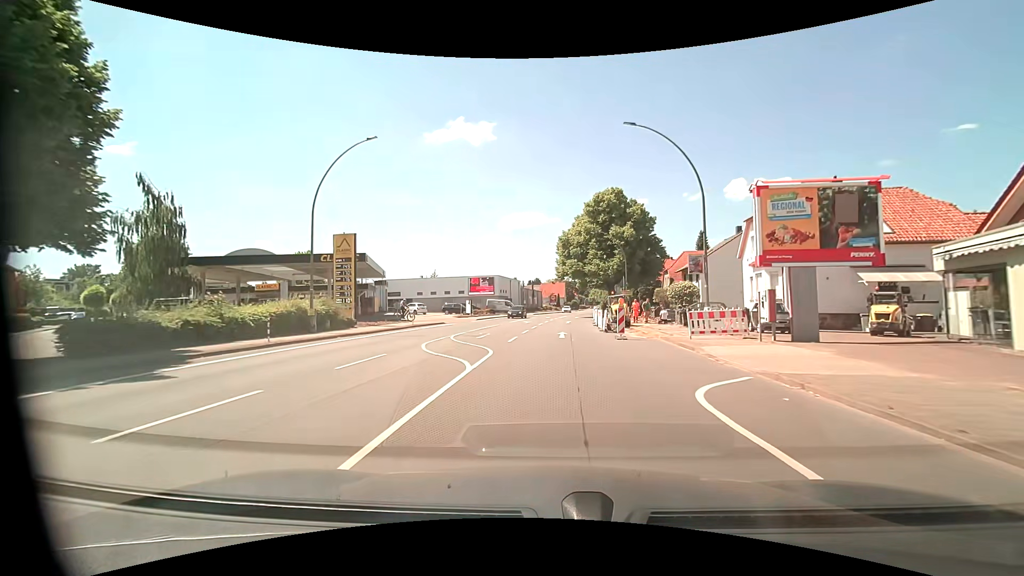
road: primary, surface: asphalt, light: Day
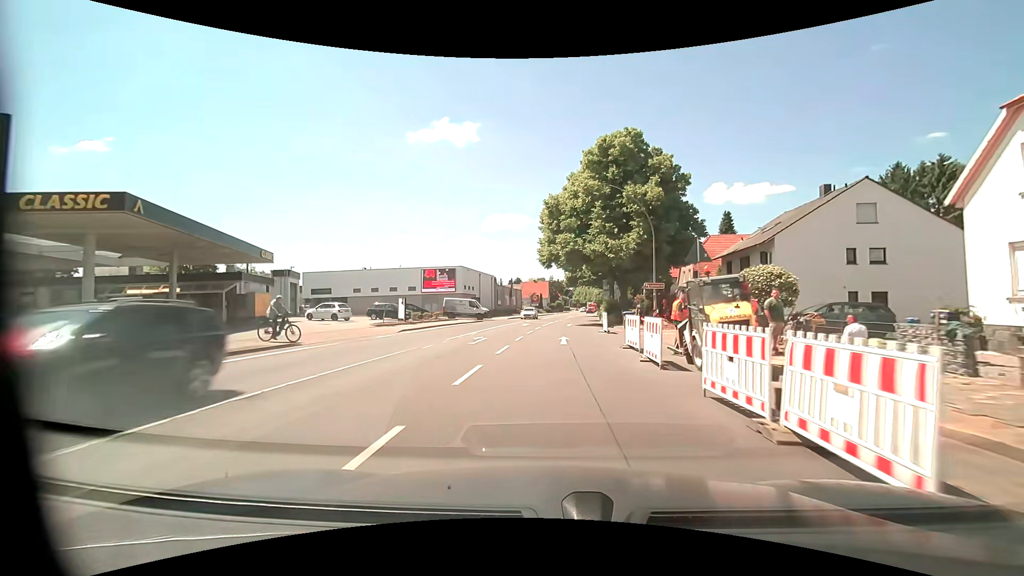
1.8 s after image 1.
(+0.3, +22.1) m; +2°
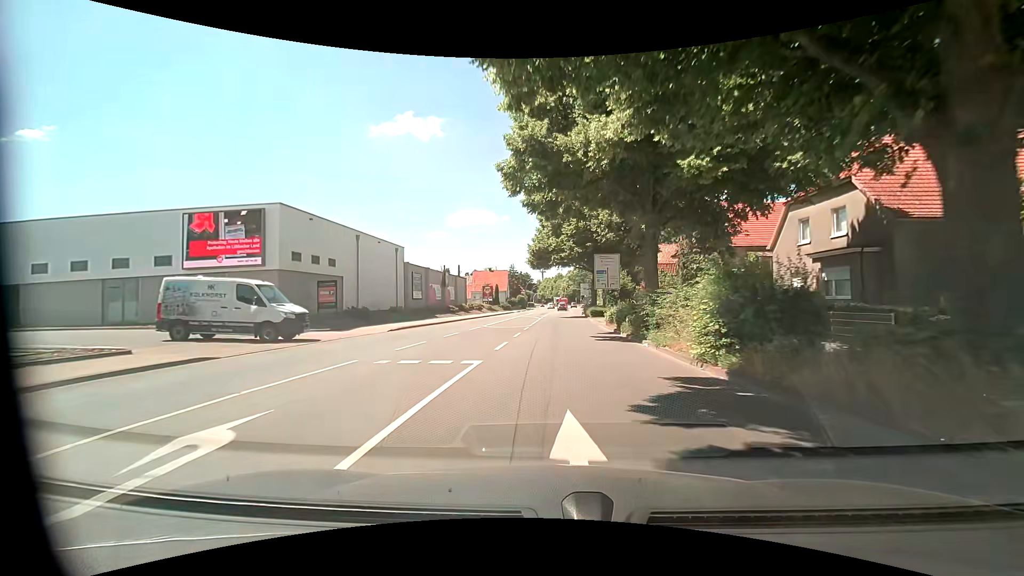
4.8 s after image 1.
(+1.4, +37.4) m; +4°
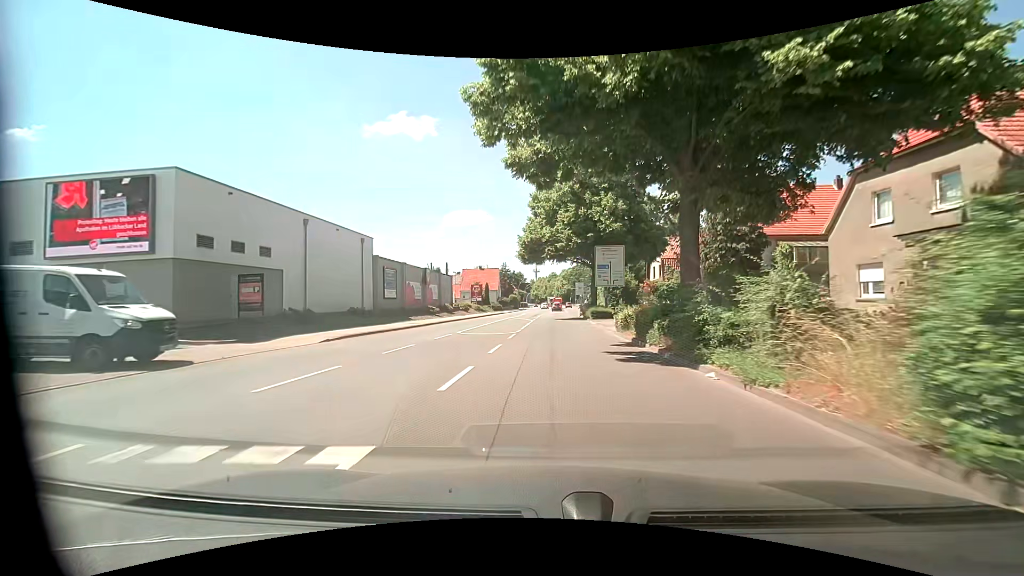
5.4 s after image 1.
(+0.1, +7.0) m; +1°
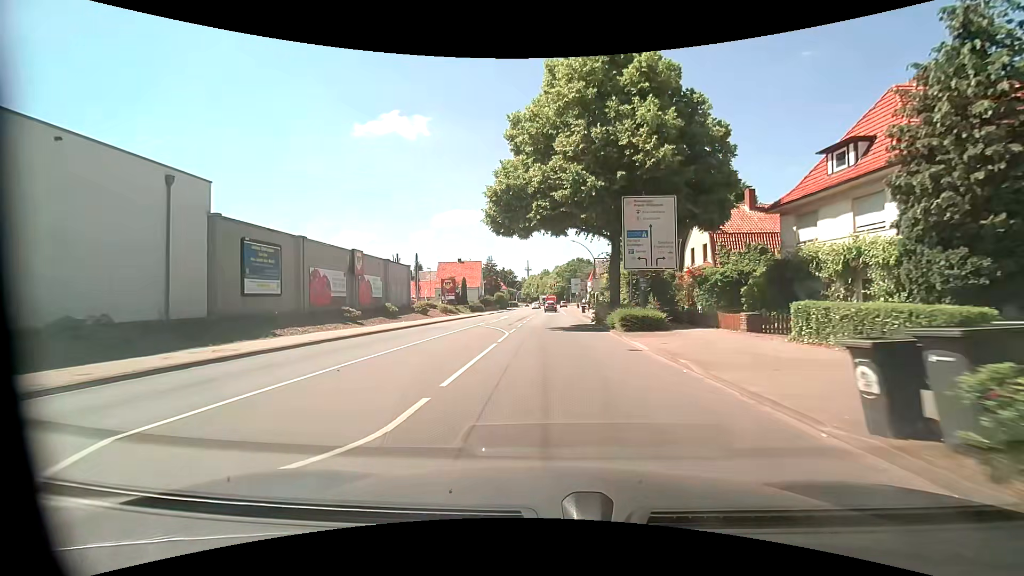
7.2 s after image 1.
(+0.3, +19.3) m; +1°
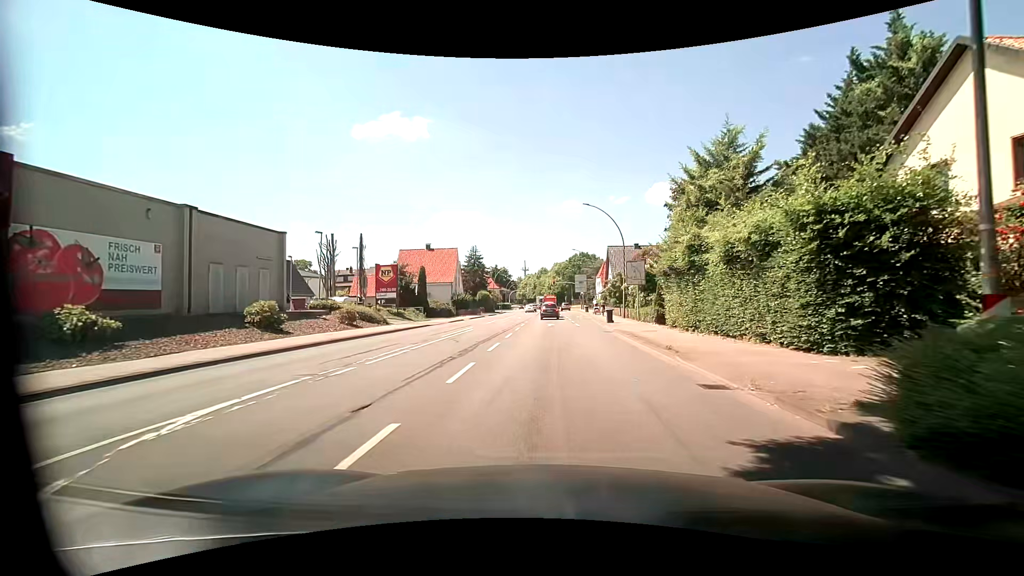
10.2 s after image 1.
(+0.1, +26.3) m; +1°
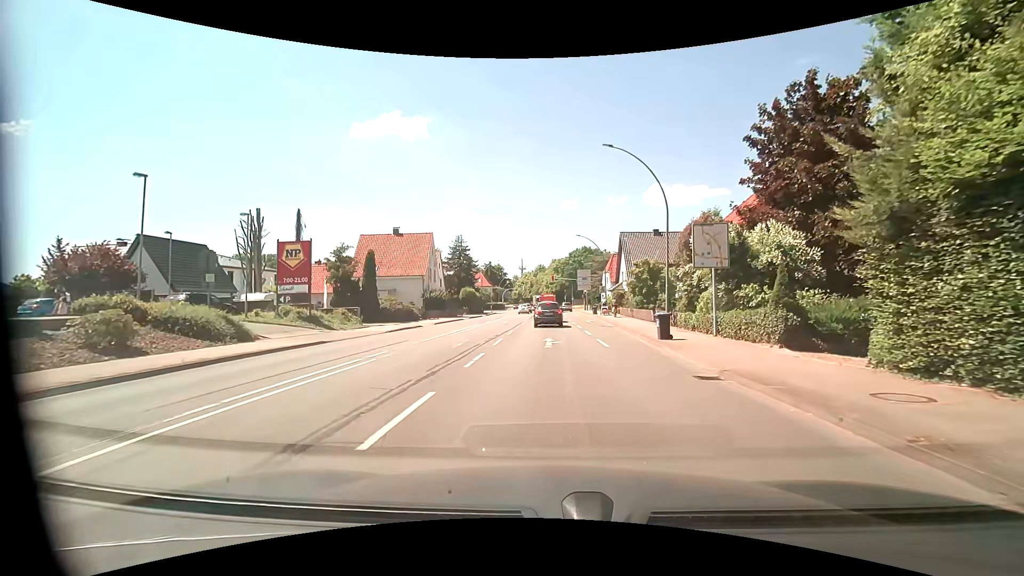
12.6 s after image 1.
(-0.2, +15.7) m; -1°
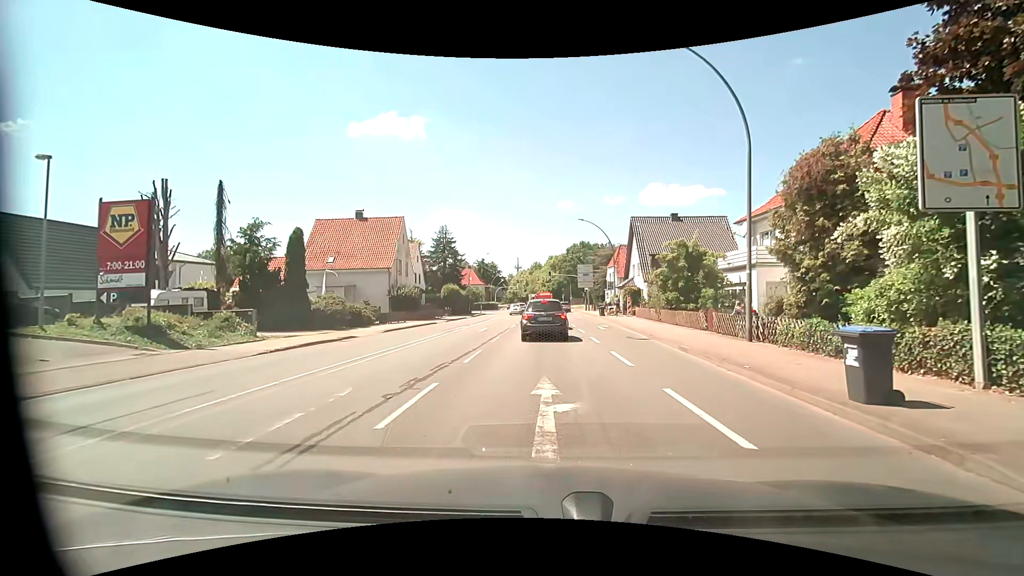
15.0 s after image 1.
(+0.1, +11.0) m; 0°
(0, +10) (0, +20) (0, +30) (0, +40) (0, +50) (0, +60) (0, +70) (0, +80) (+1, +90) (+1, +100) m
